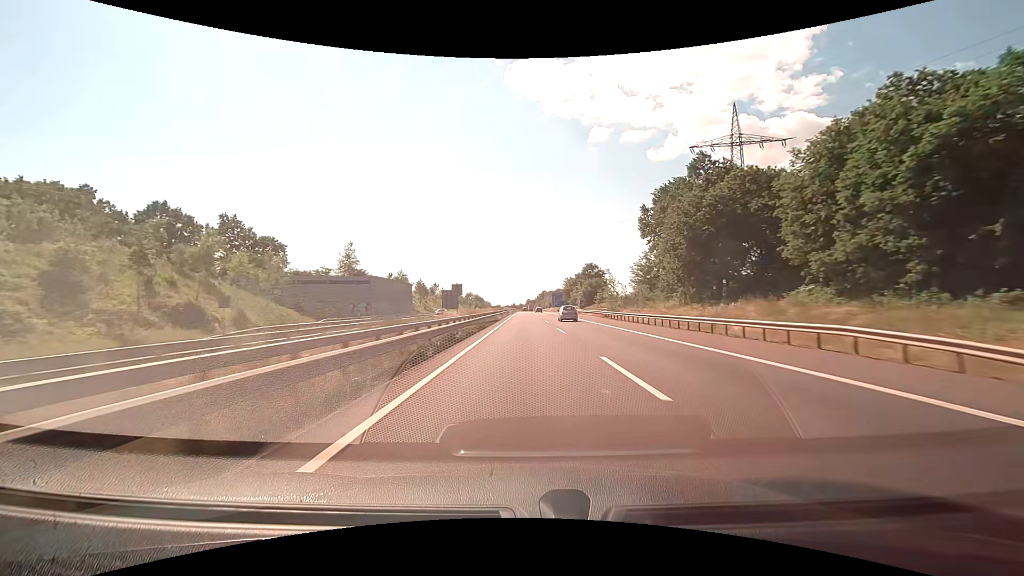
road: motorway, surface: asphalt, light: Day
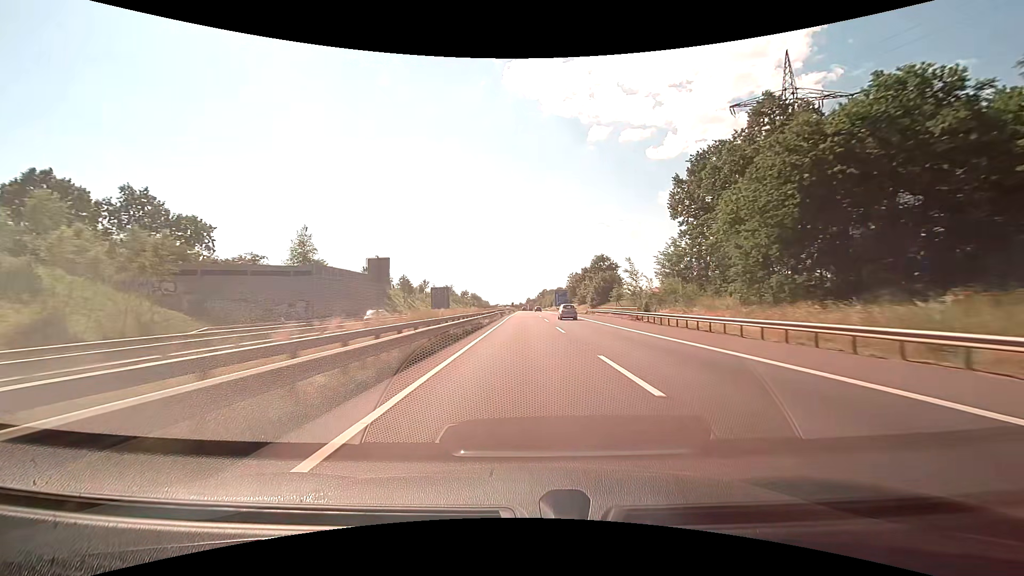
(0.0, +18.0) m; 0°
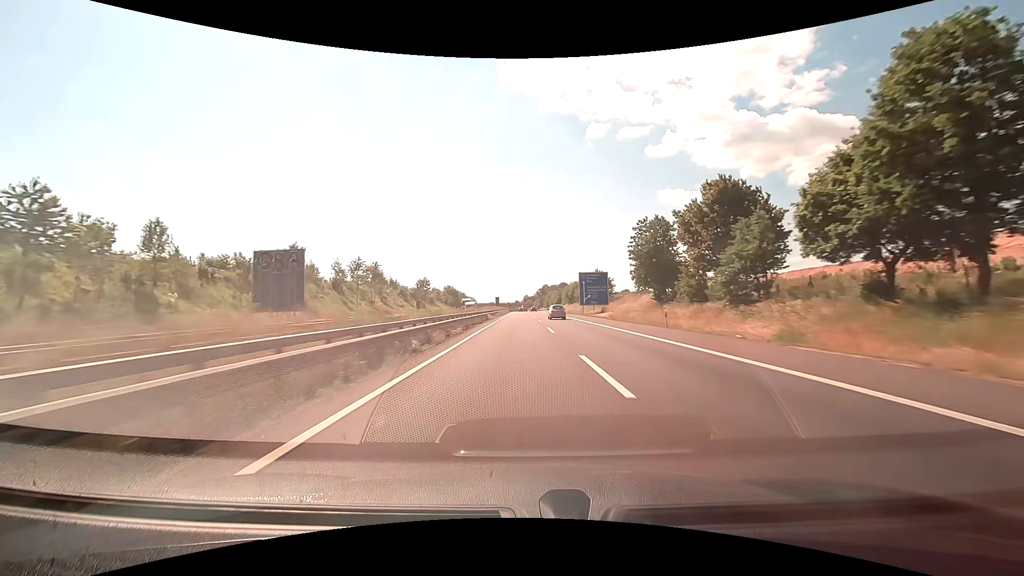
(+0.2, +89.6) m; 0°
(0, +10) (0, +20) (0, +30) (+1, +40) (+1, +50) (+1, +60) (+1, +70) (+2, +80) (+2, +90) (+2, +100) m
